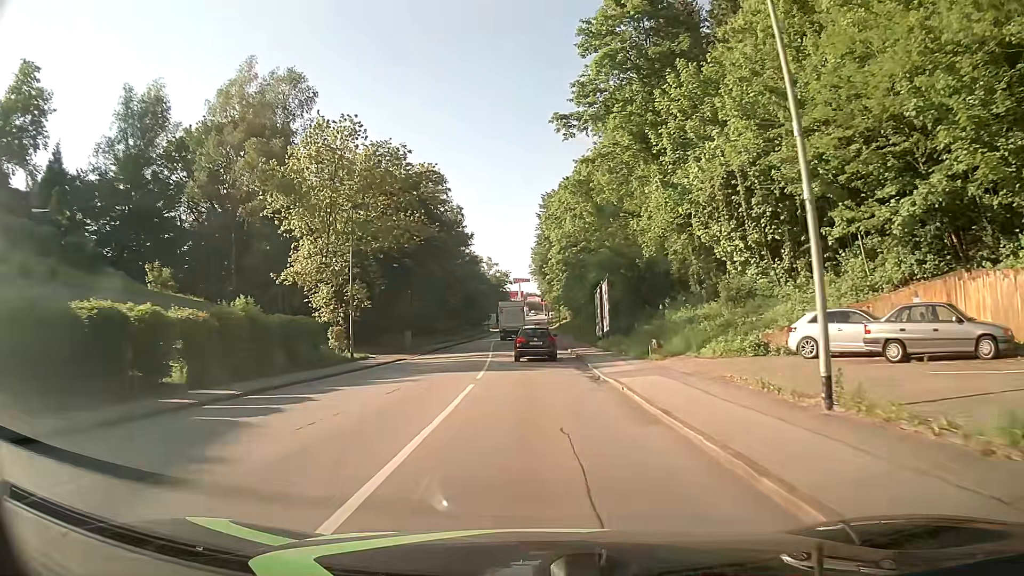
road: tertiary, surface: asphalt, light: Day
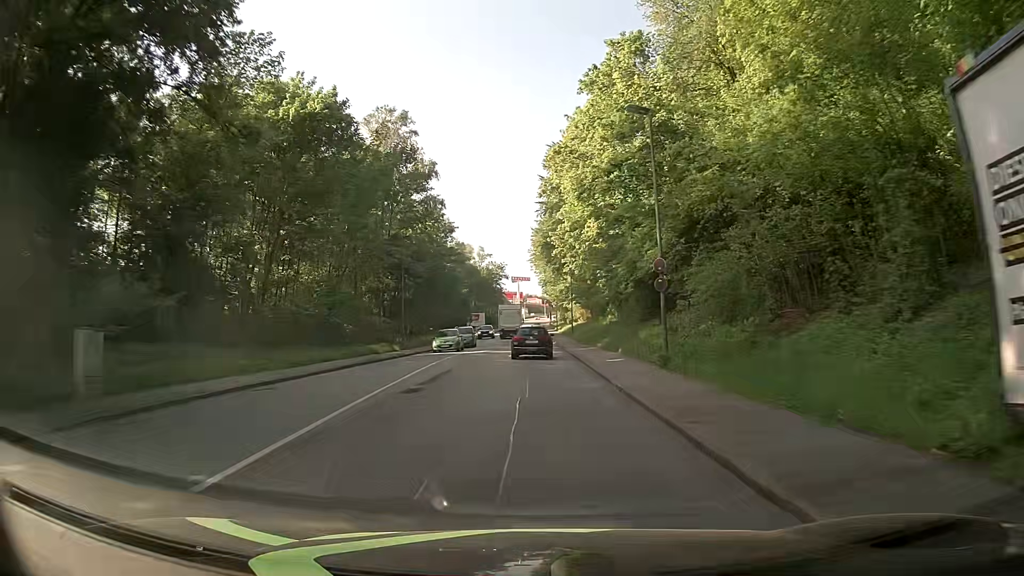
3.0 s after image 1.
(+0.1, +37.0) m; 0°
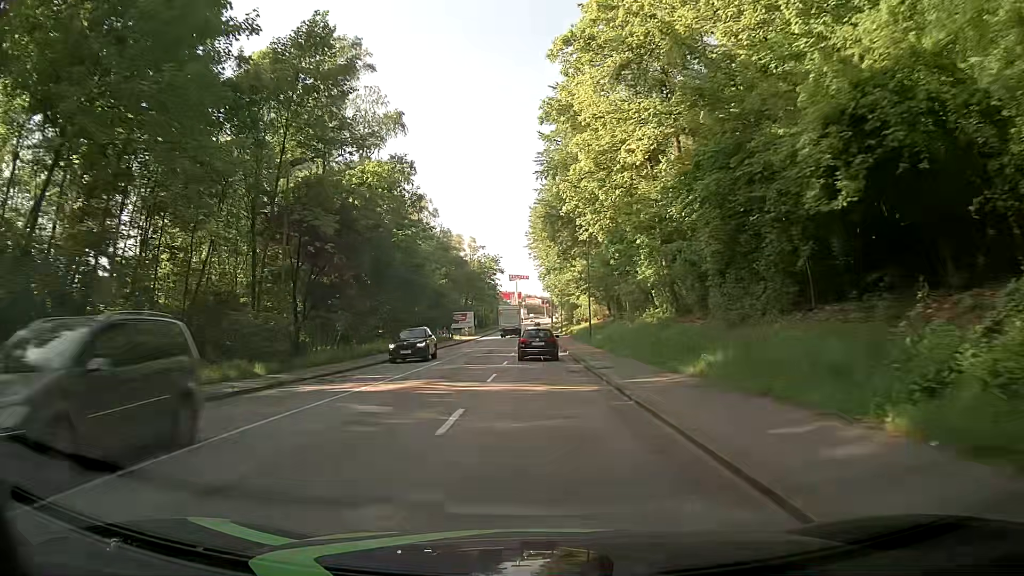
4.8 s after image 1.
(0.0, +23.4) m; 0°
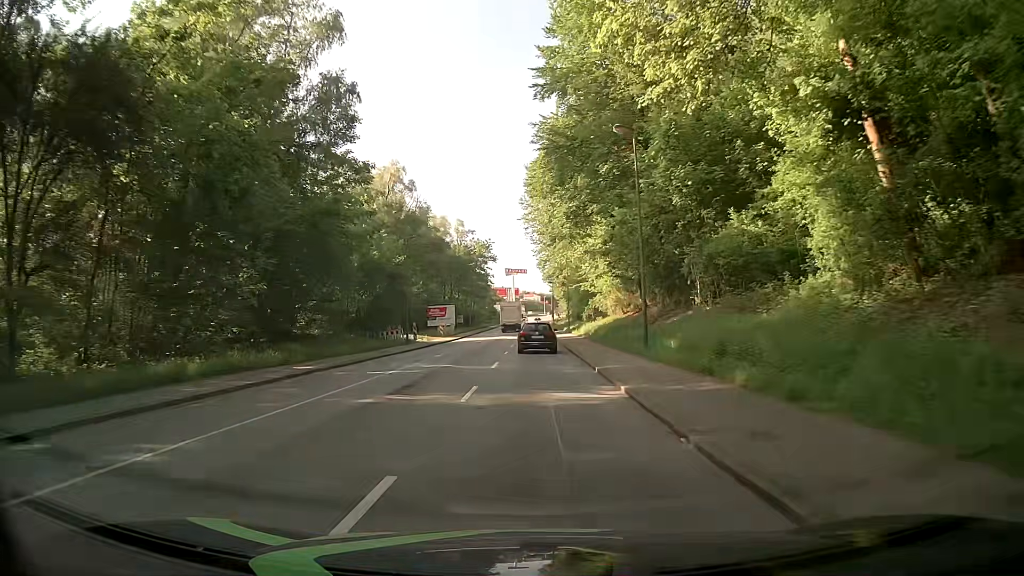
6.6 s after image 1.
(-0.1, +23.9) m; -1°
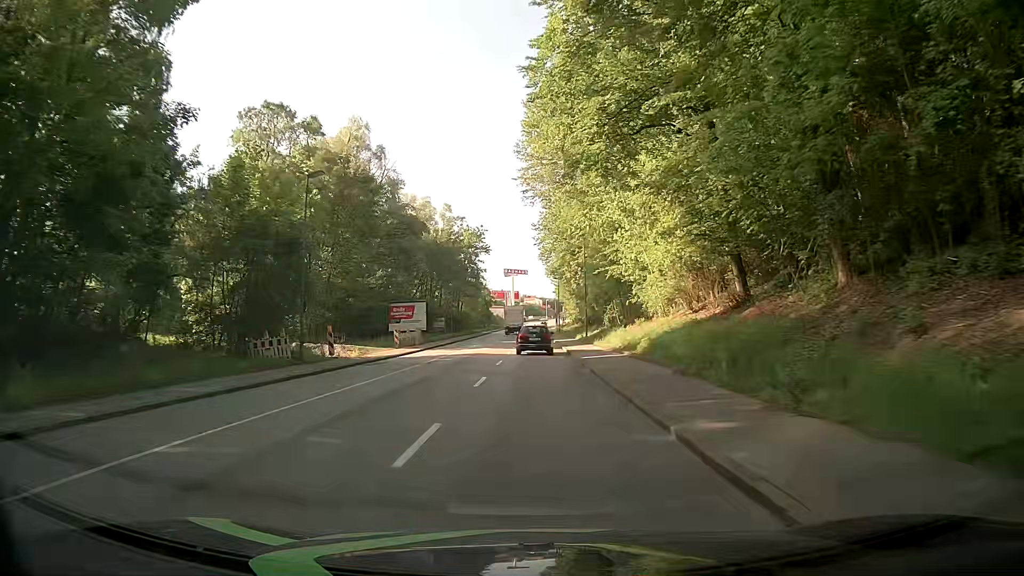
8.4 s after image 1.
(+0.2, +23.6) m; 0°
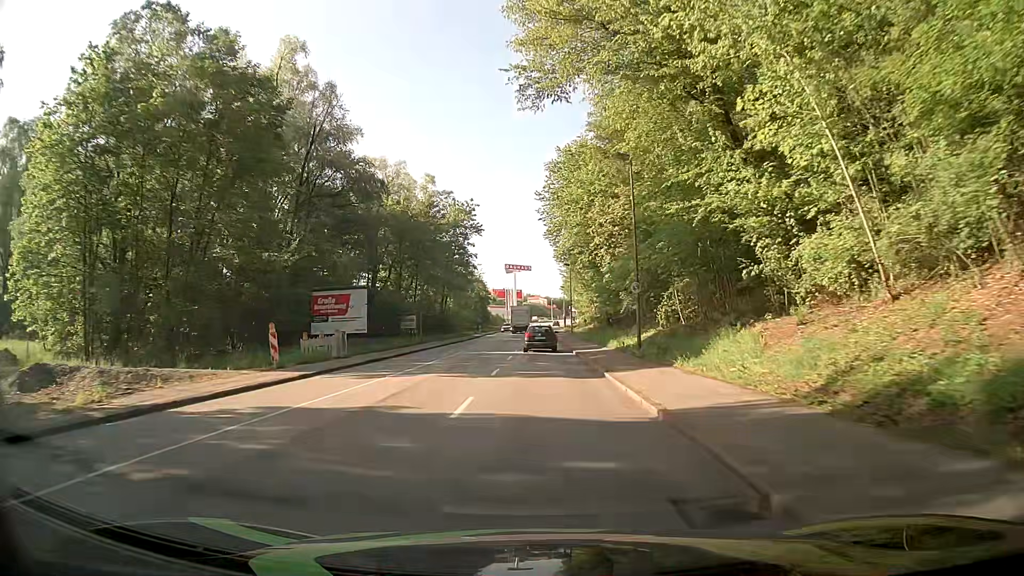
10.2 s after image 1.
(+0.1, +23.5) m; 0°
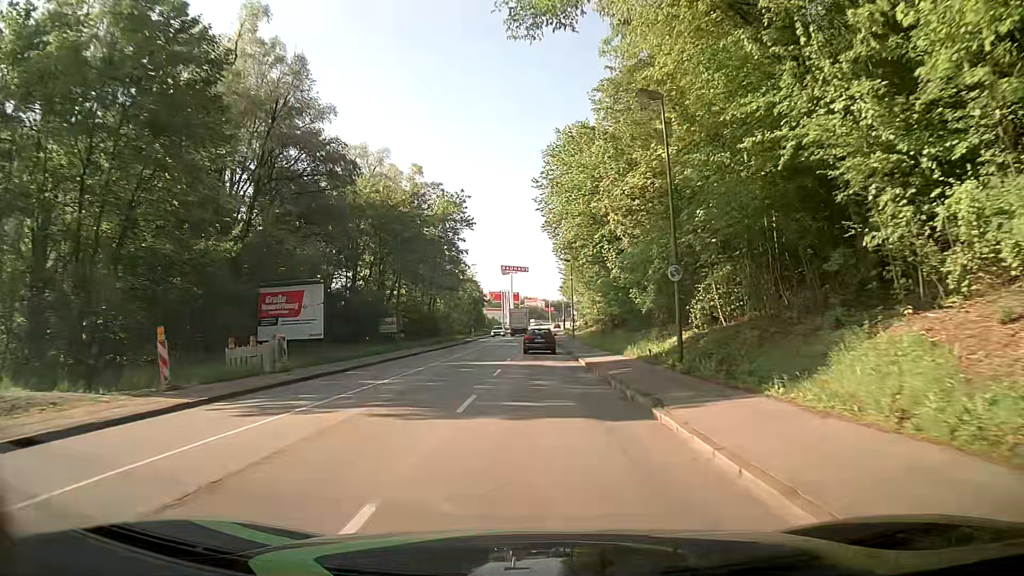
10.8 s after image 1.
(0.0, +7.9) m; 0°
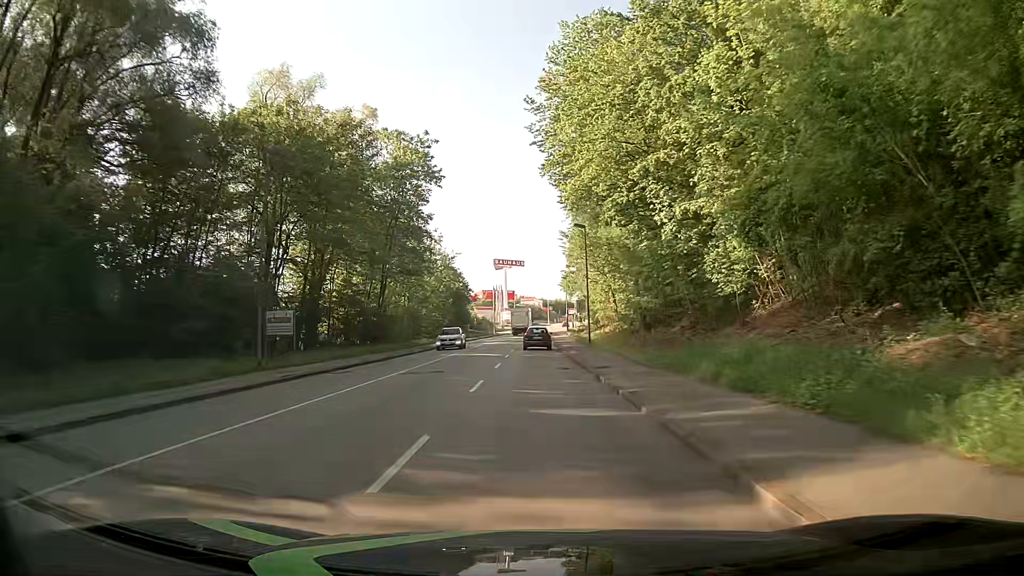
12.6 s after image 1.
(+0.2, +23.7) m; 0°
(0, +10) (0, +20) (0, +30) (0, +40) (0, +50) (0, +60) (0, +70) (+1, +80) (+1, +90) (+1, +100) m
